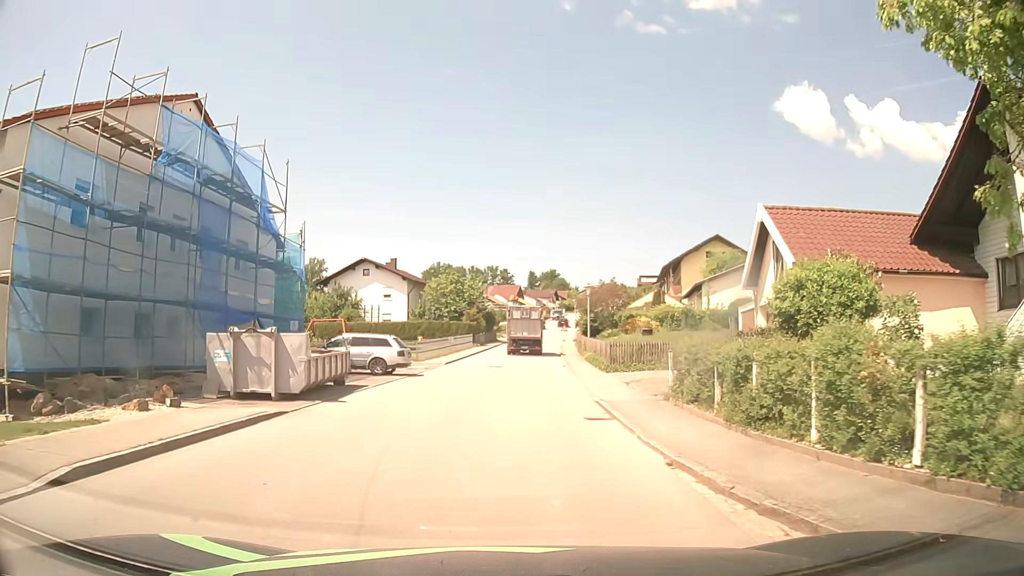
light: Day
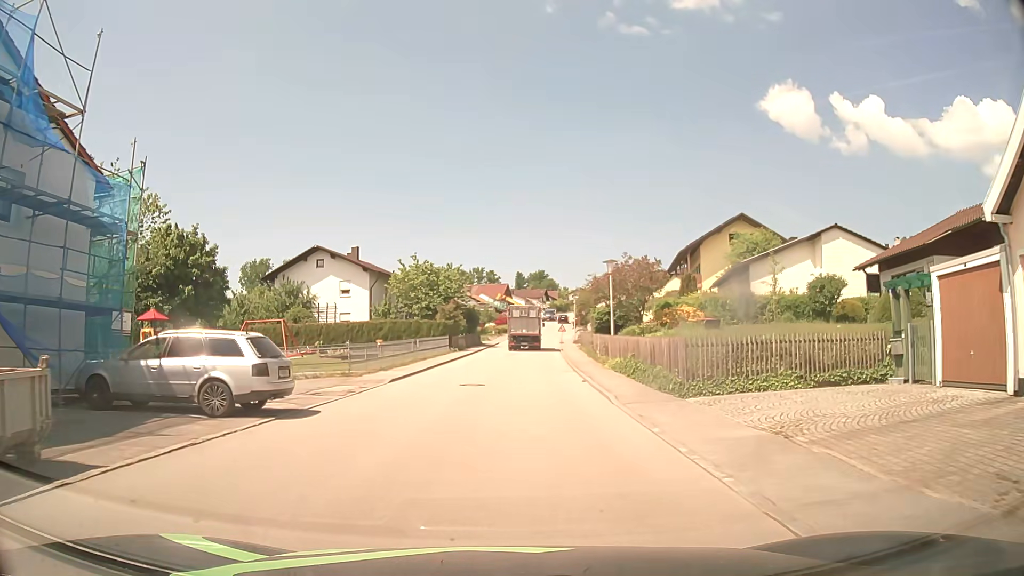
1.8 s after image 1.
(+0.2, +13.6) m; +2°
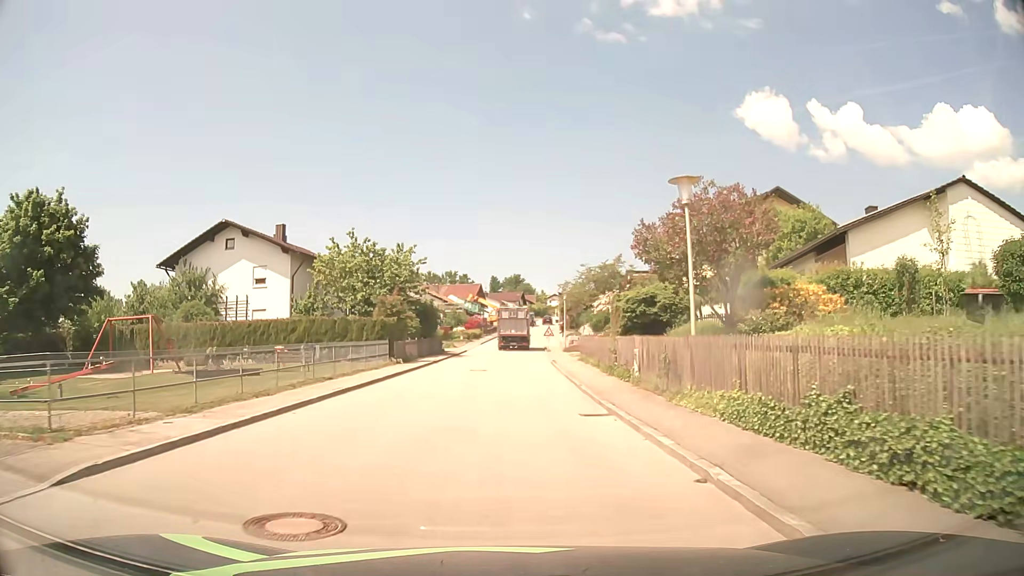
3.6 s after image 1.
(+0.1, +15.4) m; +1°
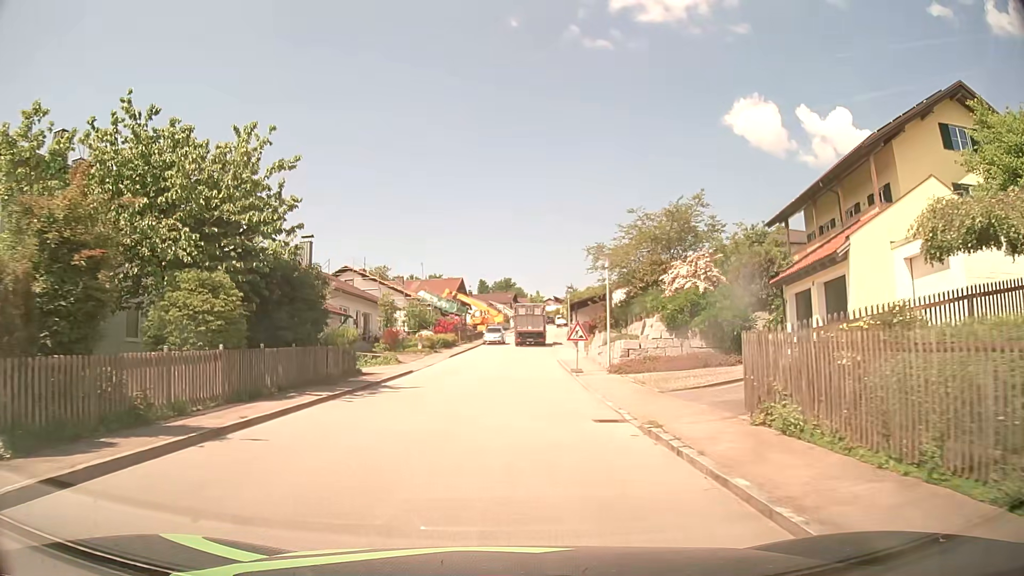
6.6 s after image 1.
(+0.5, +26.4) m; +1°
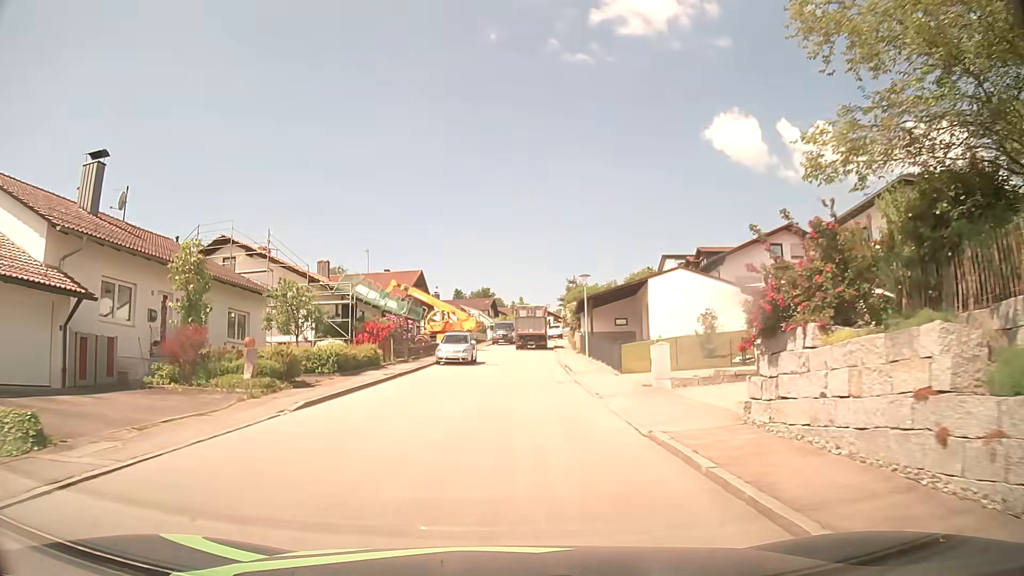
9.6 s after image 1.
(+0.3, +25.7) m; +2°
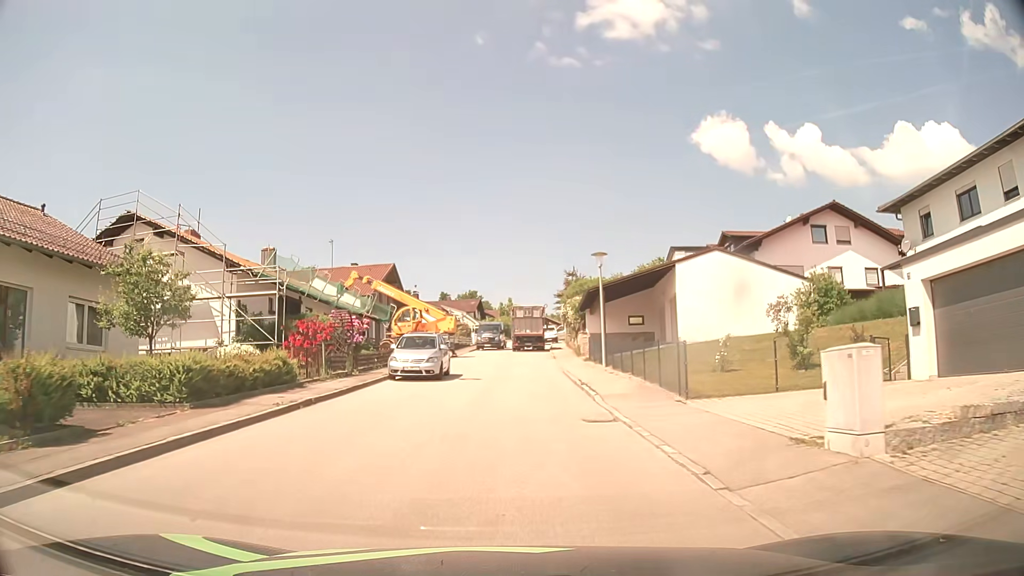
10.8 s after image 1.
(+0.2, +10.1) m; +1°
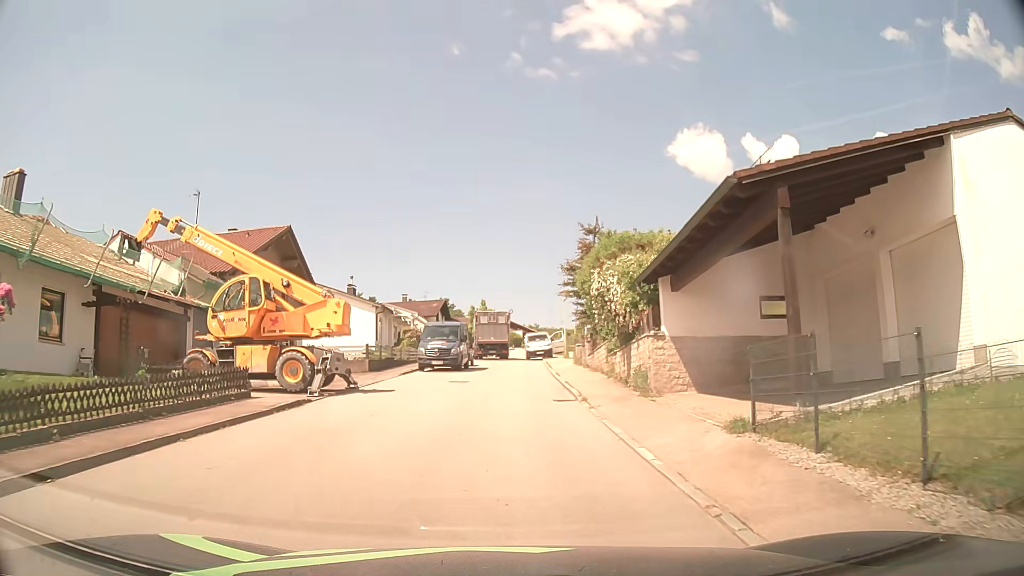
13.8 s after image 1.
(+0.3, +23.9) m; +2°
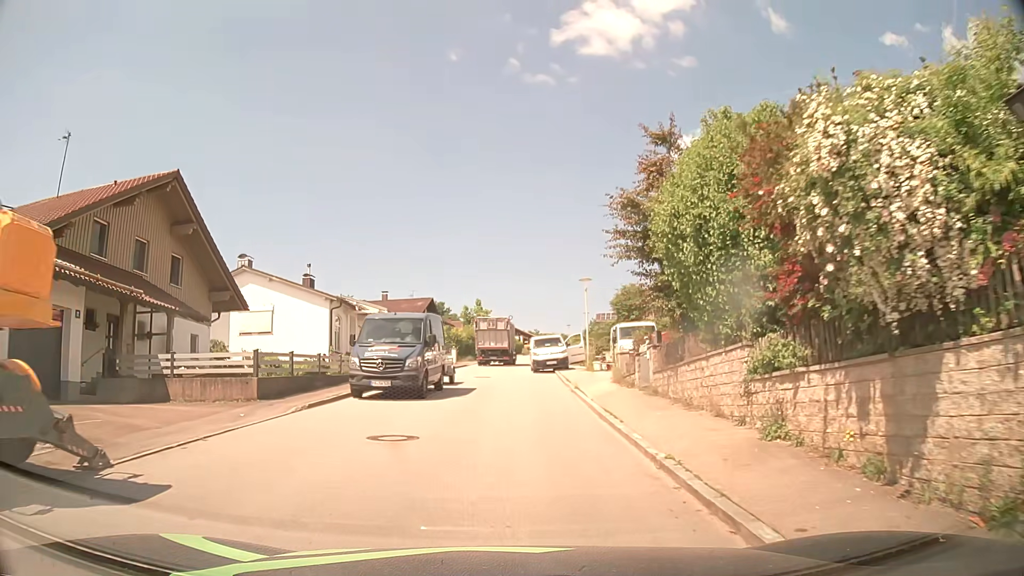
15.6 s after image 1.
(0.0, +13.3) m; 0°
(0, +10) (0, +20) (0, +30) (0, +40) (0, +50) (+2, +60) (+3, +70) (+4, +80) (+5, +90) (+6, +100) m
